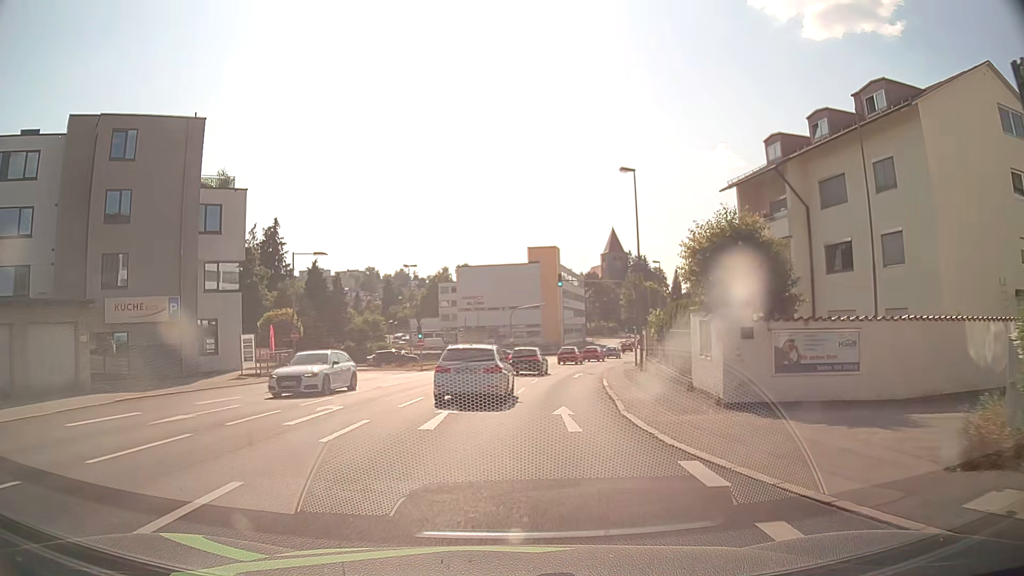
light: Day
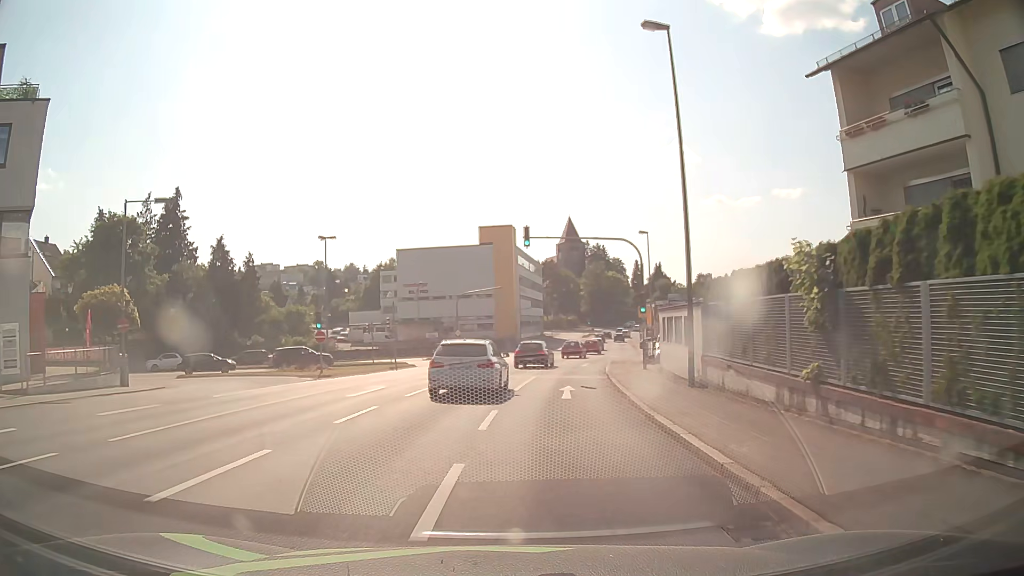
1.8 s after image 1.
(+0.4, +16.3) m; +4°
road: tertiary_link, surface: asphalt
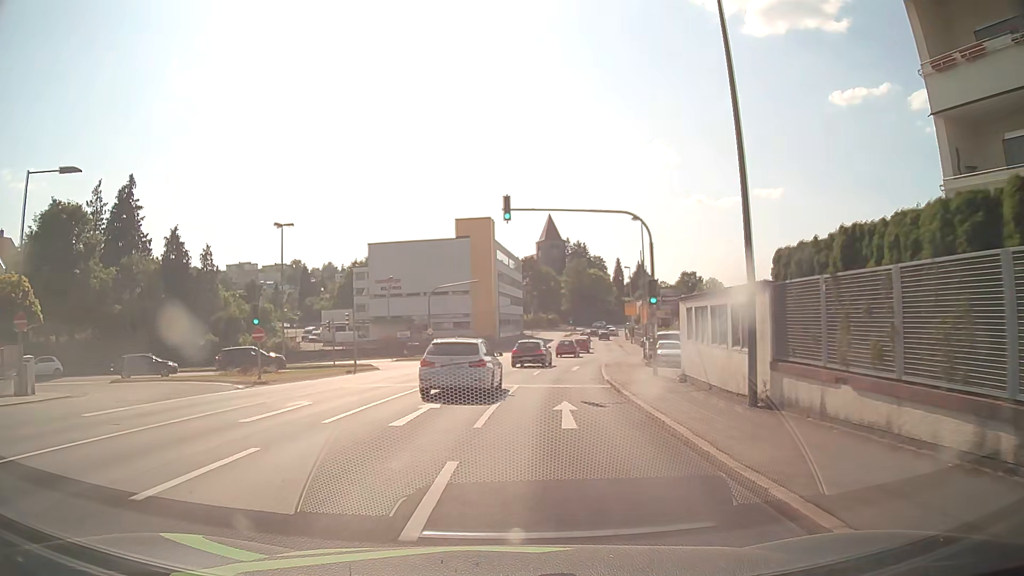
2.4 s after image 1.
(+0.1, +6.0) m; +2°
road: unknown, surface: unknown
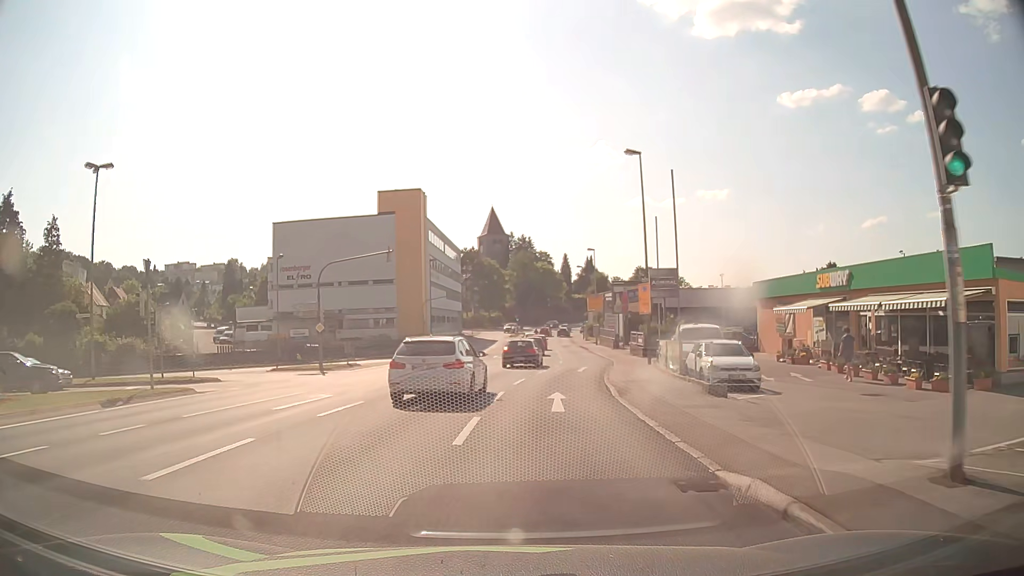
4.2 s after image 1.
(+0.9, +18.5) m; +5°
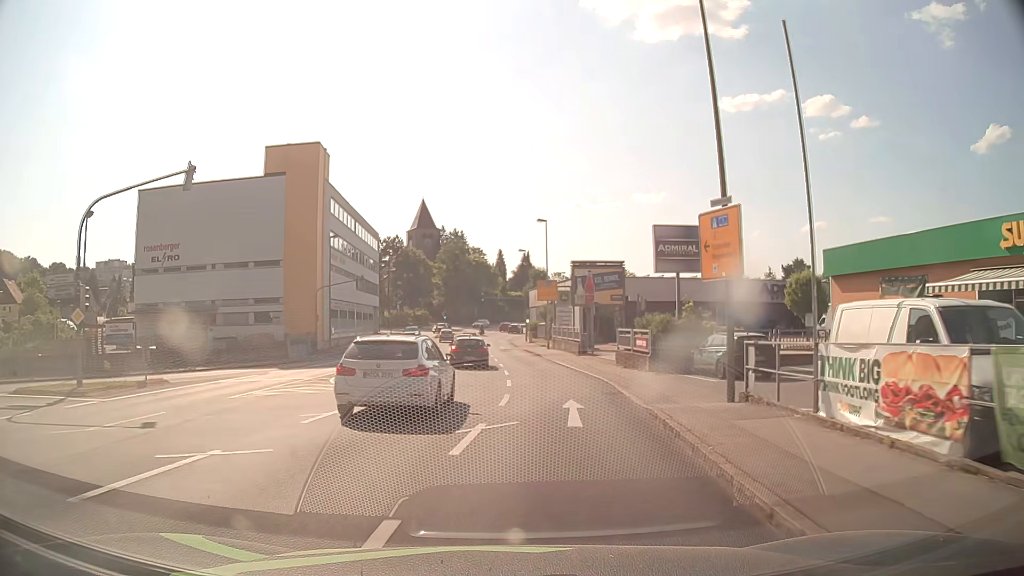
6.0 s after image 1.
(+0.8, +18.8) m; +6°
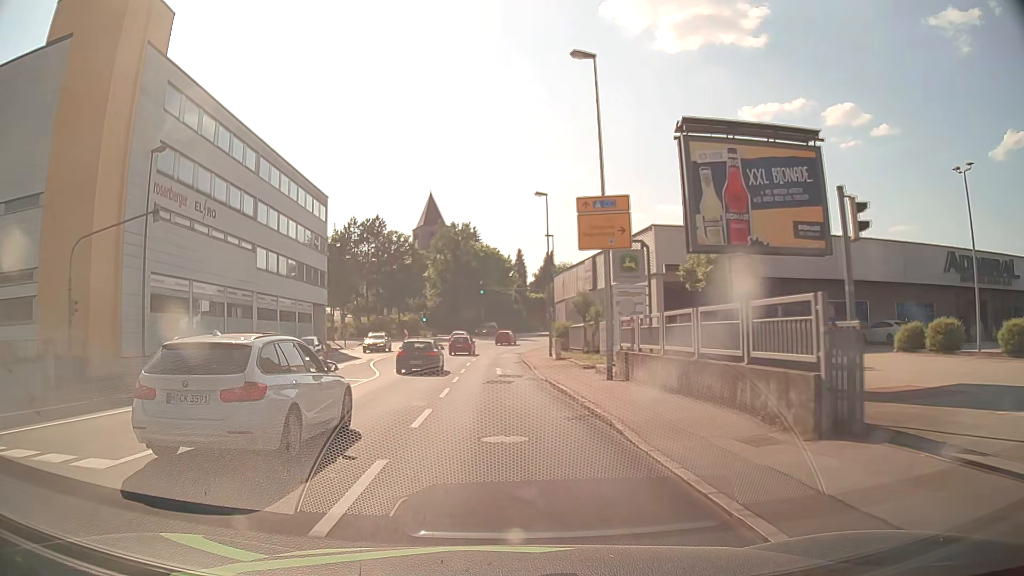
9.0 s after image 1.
(+1.3, +33.6) m; -1°
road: tertiary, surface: asphalt
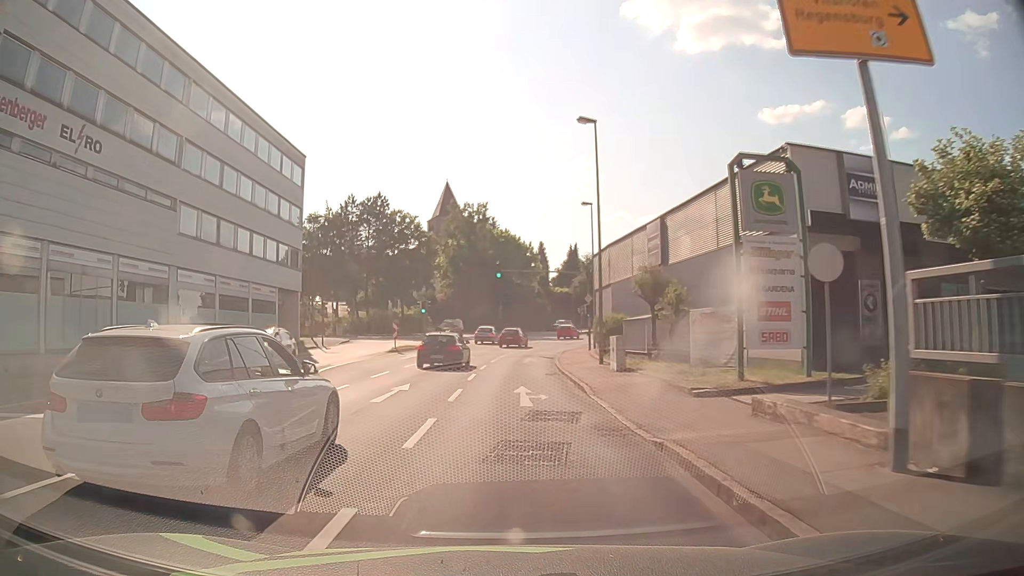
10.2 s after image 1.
(-0.4, +14.5) m; -2°
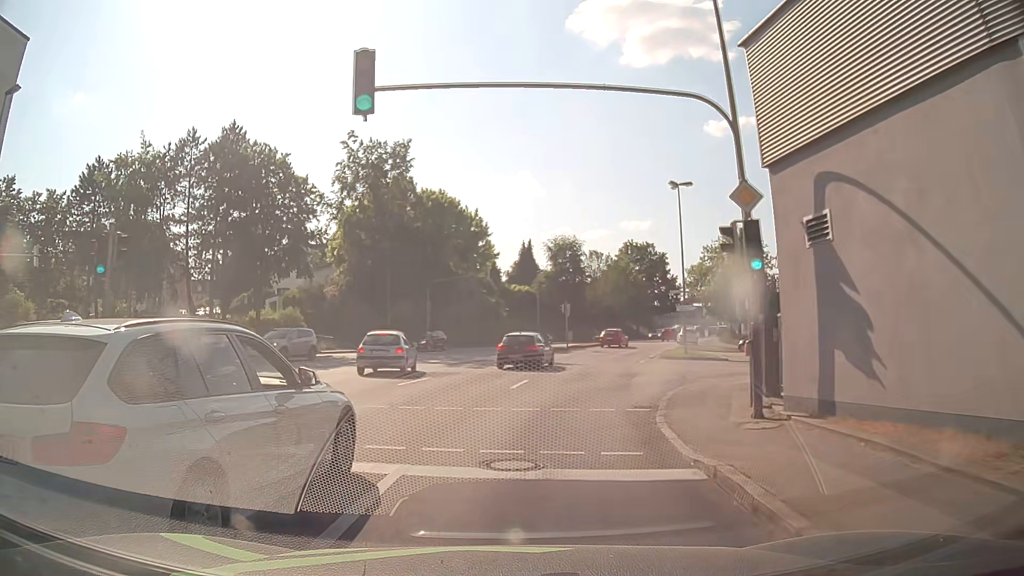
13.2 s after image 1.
(+0.6, +35.5) m; +5°
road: tertiary_link
